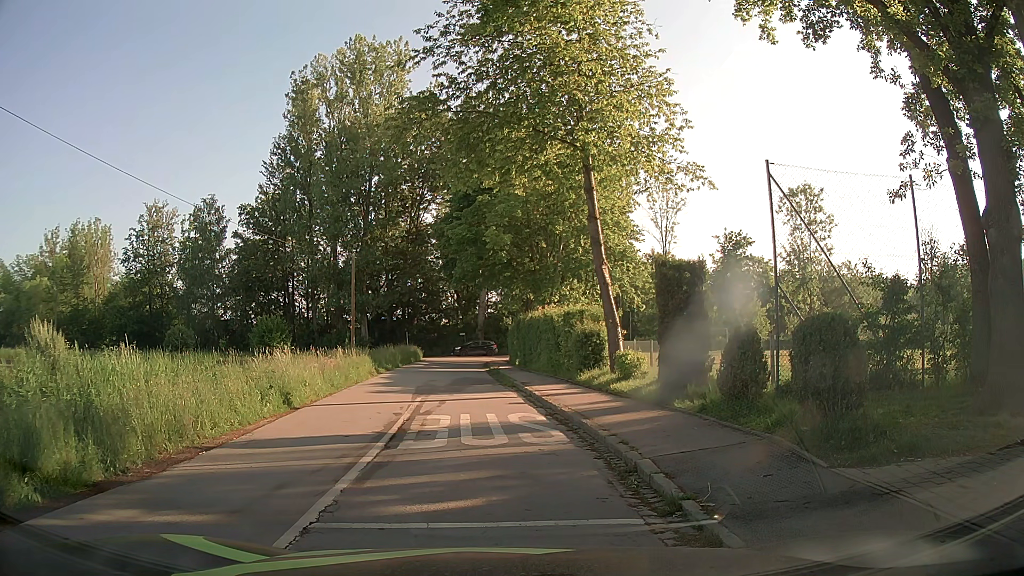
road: residential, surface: asphalt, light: Day
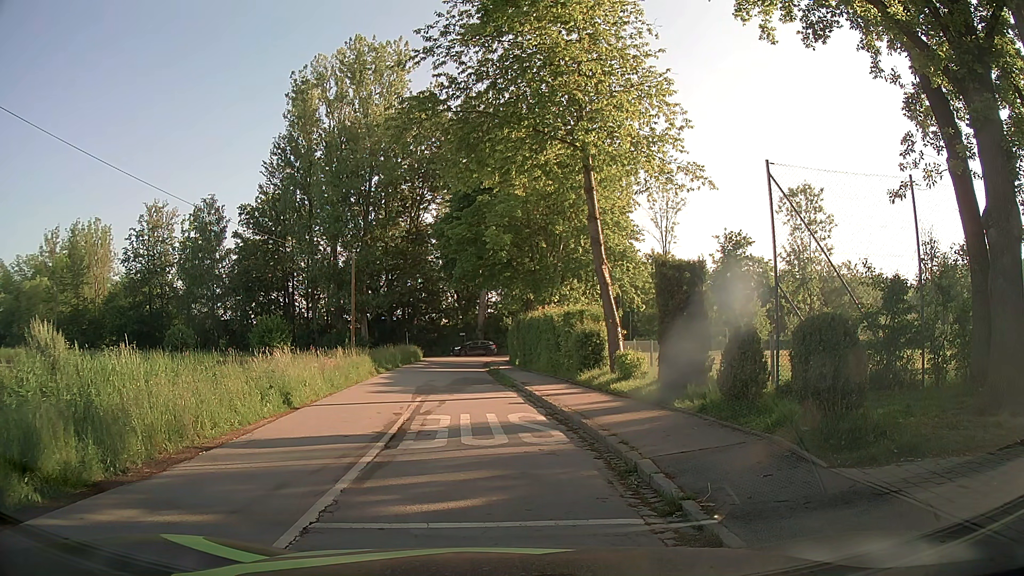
(0.0, 0.0) m; 0°
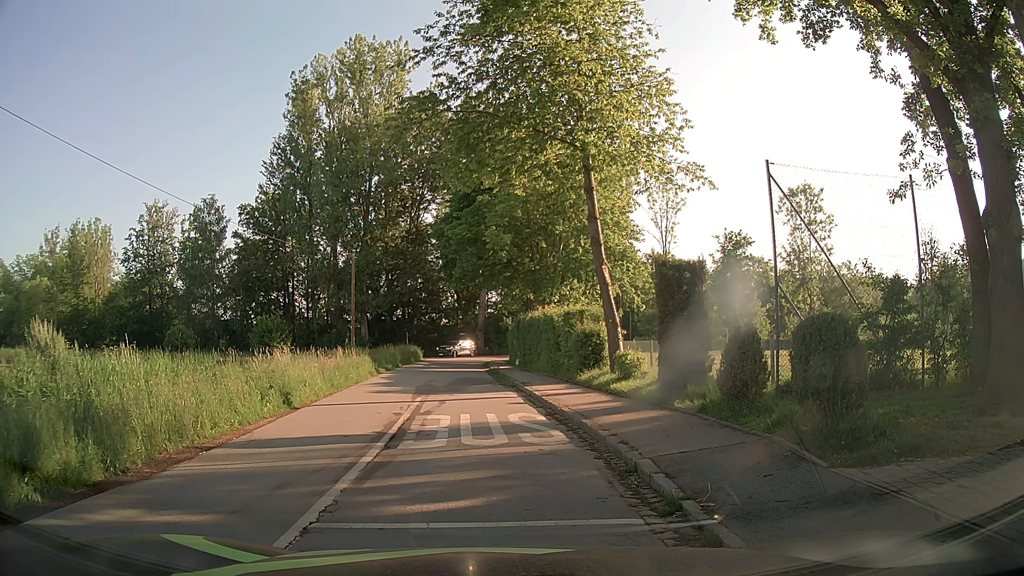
(0.0, 0.0) m; 0°
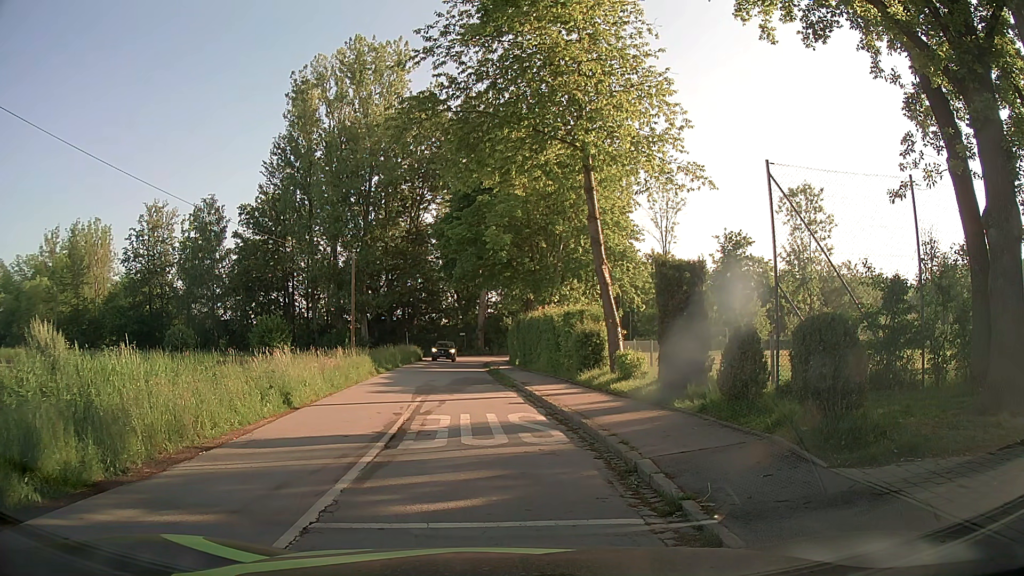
(0.0, 0.0) m; 0°
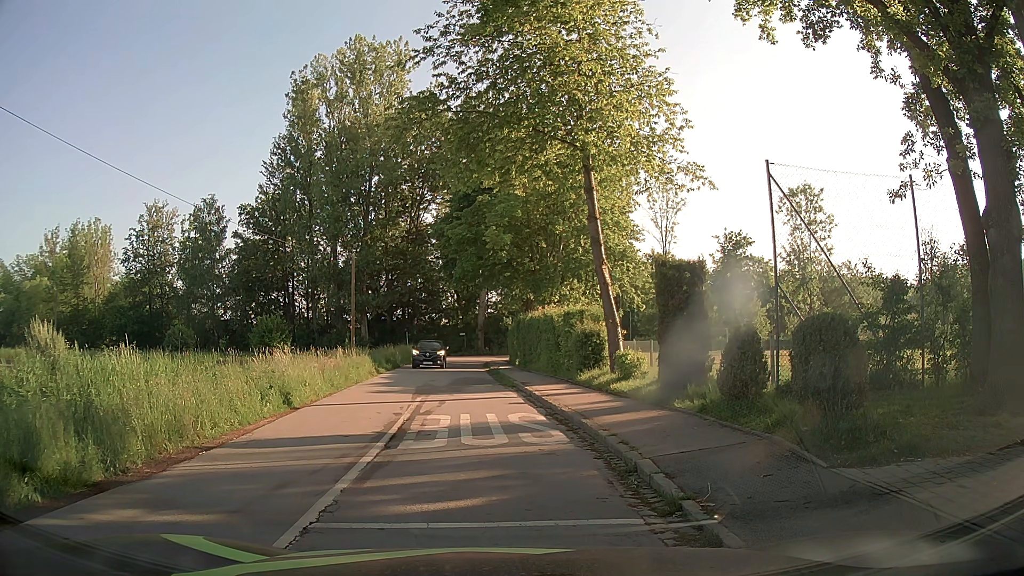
(0.0, 0.0) m; 0°
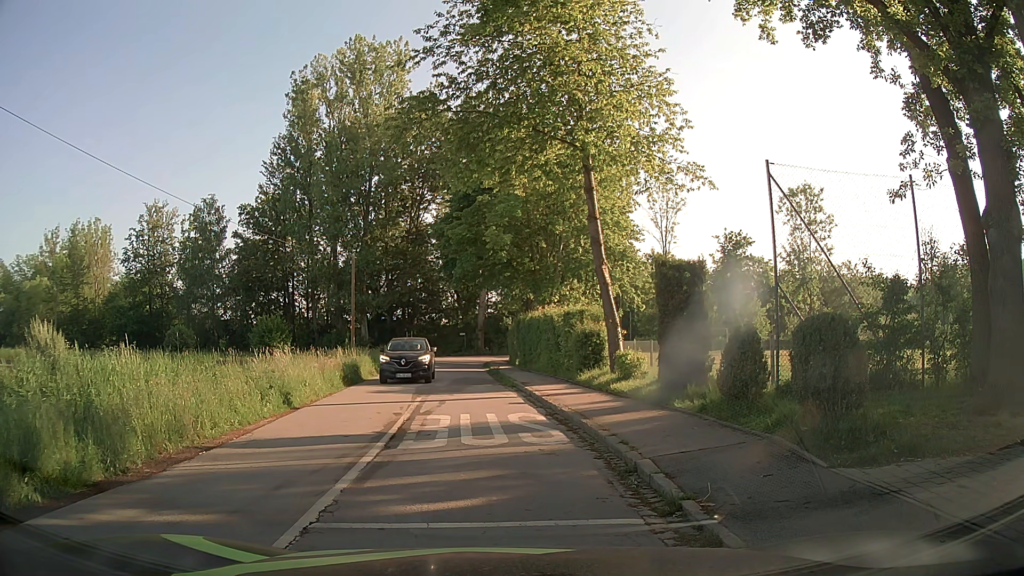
(0.0, 0.0) m; 0°
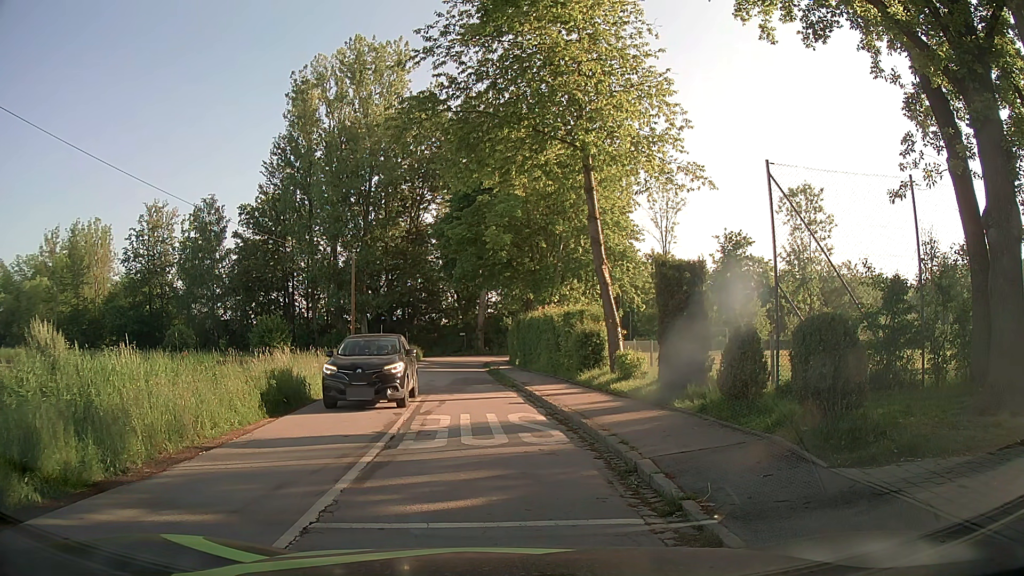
(0.0, 0.0) m; 0°
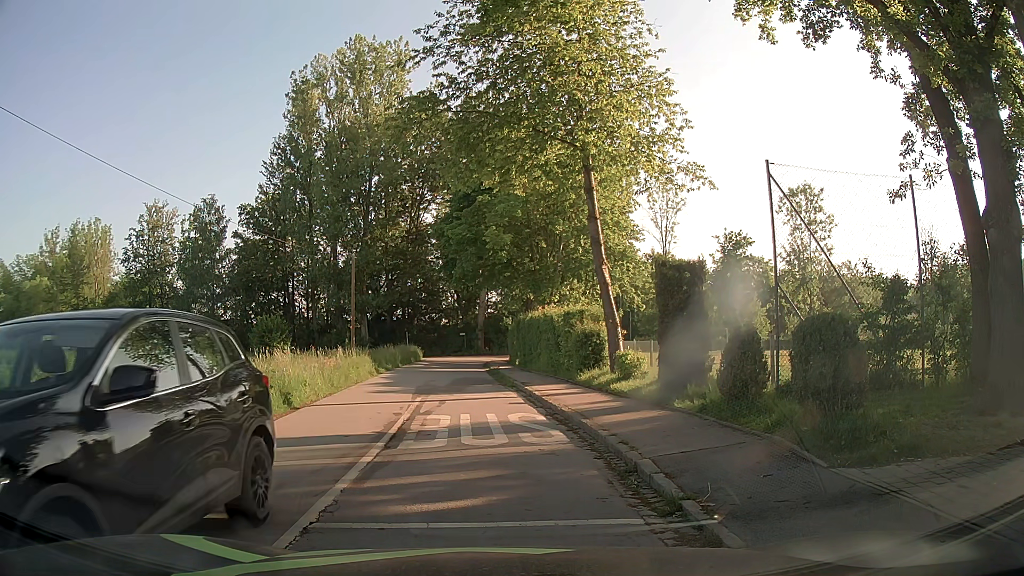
(0.0, 0.0) m; 0°
